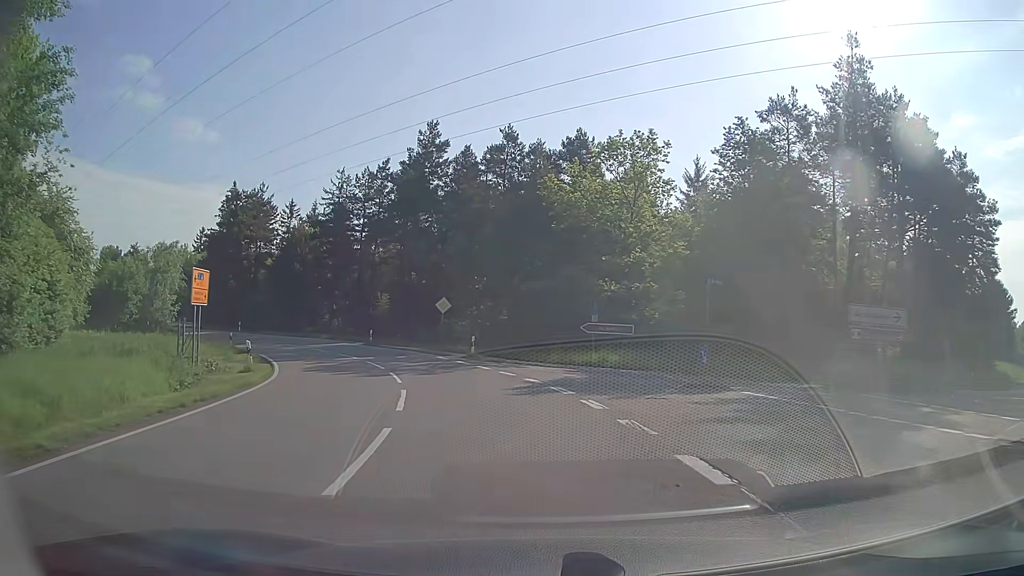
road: unclassified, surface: asphalt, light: Day
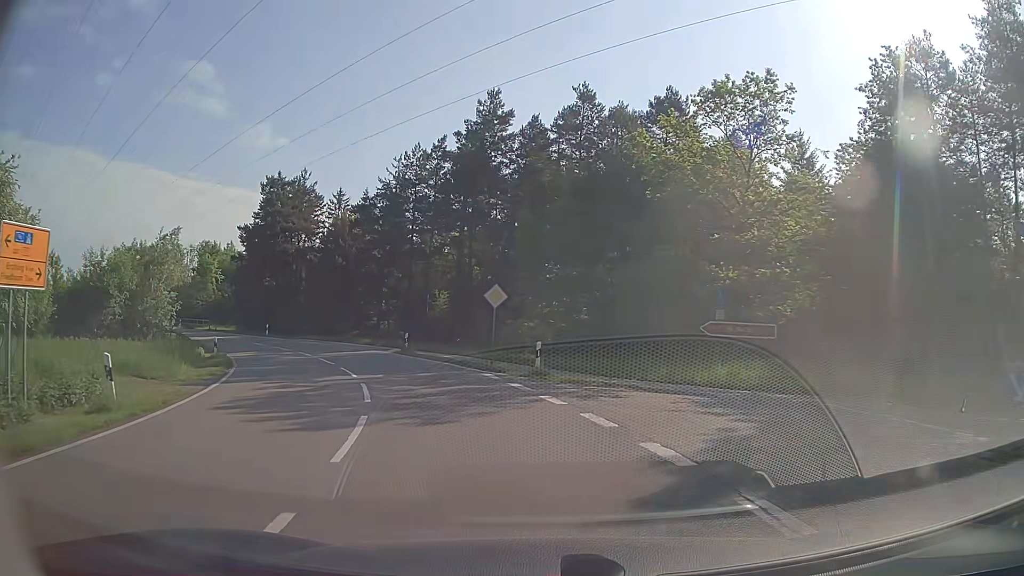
(-0.6, +10.8) m; -7°
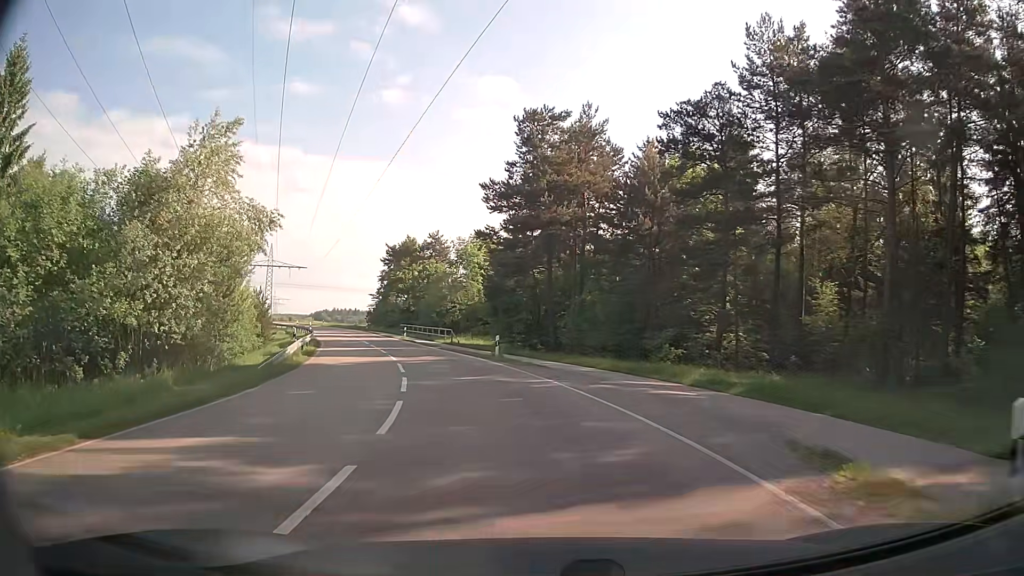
(-6.7, +27.6) m; -27°
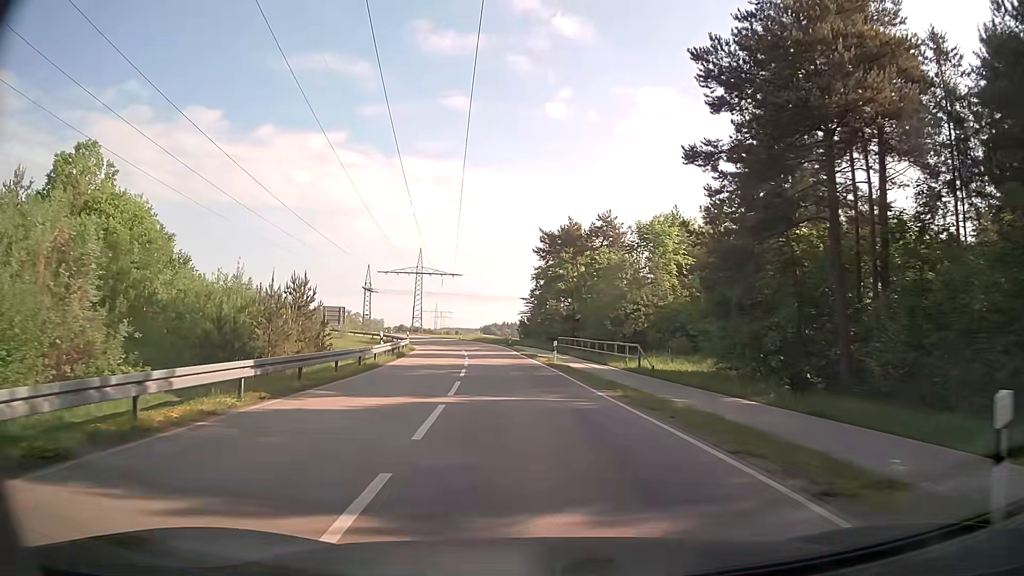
(-3.5, +24.6) m; -15°
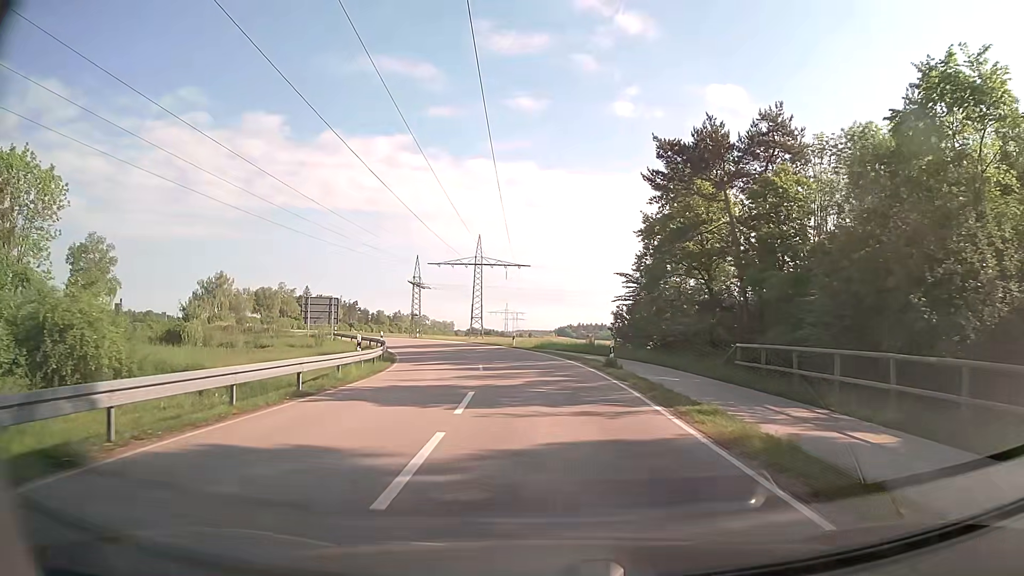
(-2.3, +33.8) m; -6°
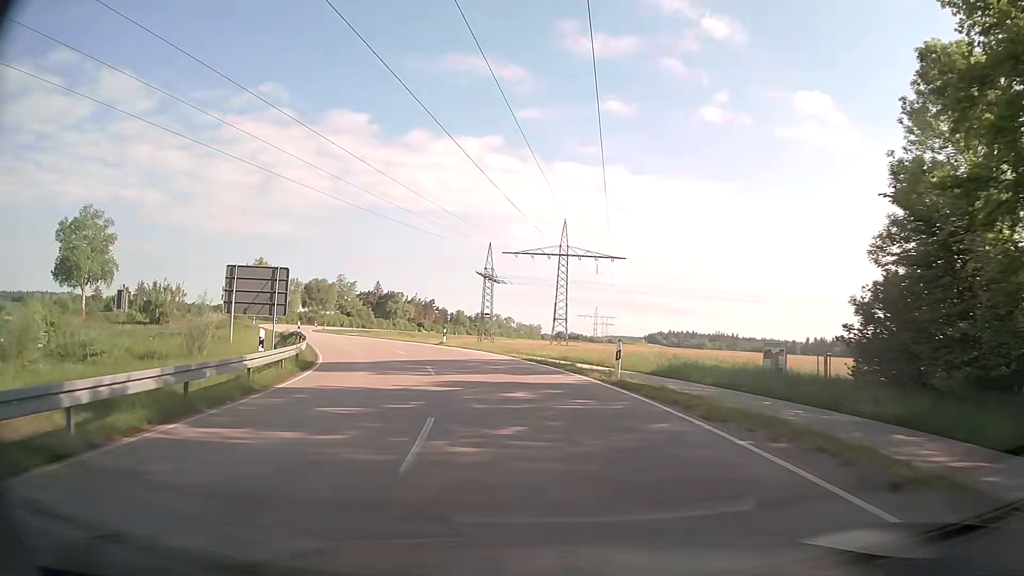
(-1.4, +29.0) m; -7°
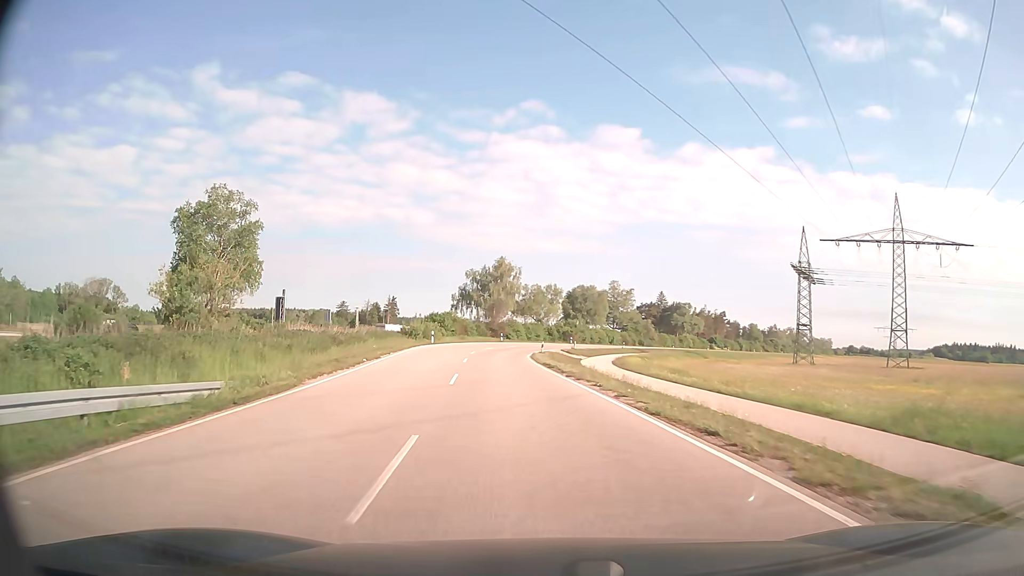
(-7.3, +37.5) m; -24°
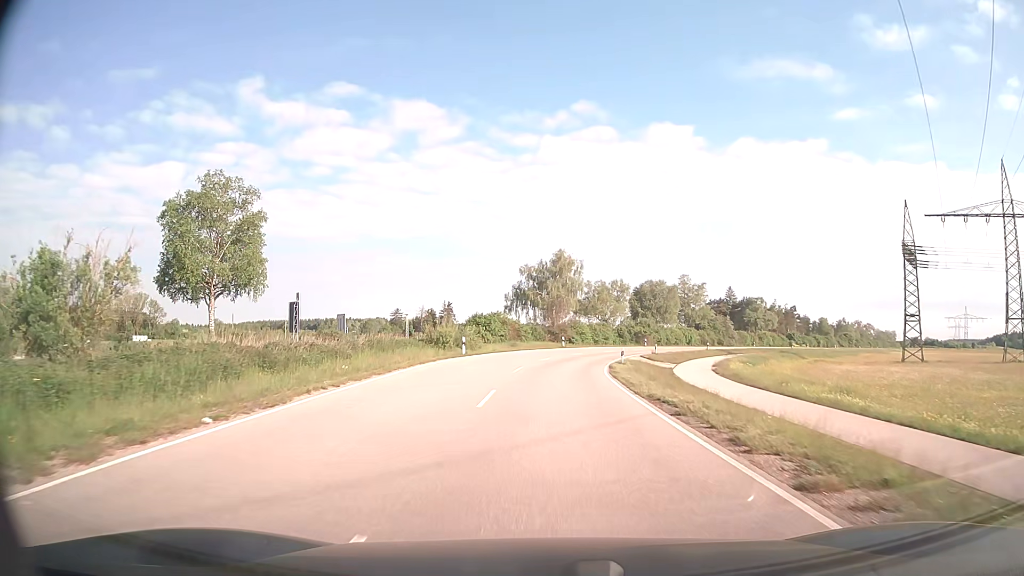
(-1.0, +16.3) m; -5°
(0, +10) (0, +20) (+1, +30) (+2, +40) (+3, +50) (+6, +59) (+9, +69) (+13, +78) (+18, +87) (+23, +95) m
